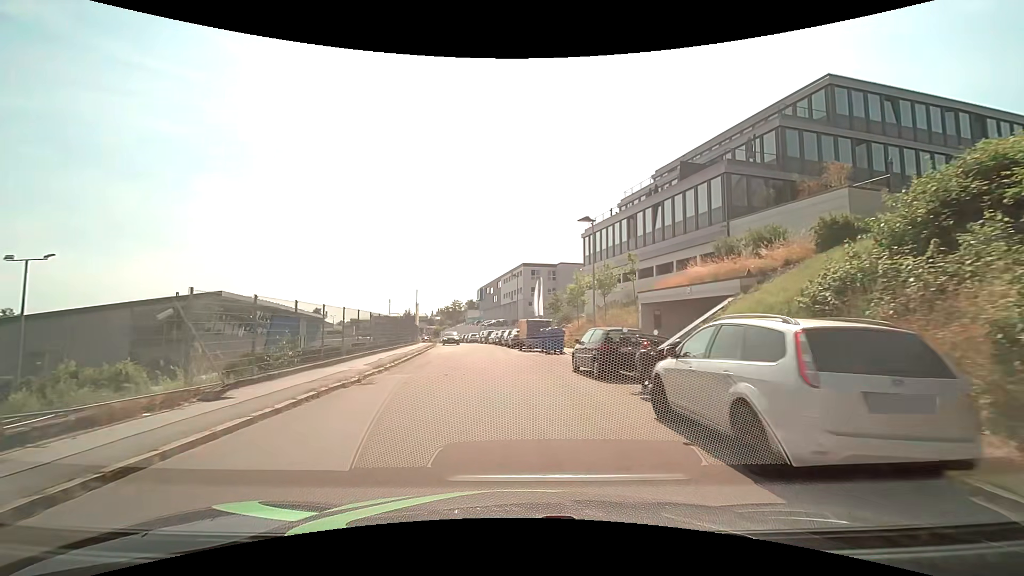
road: residential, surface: asphalt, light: Day
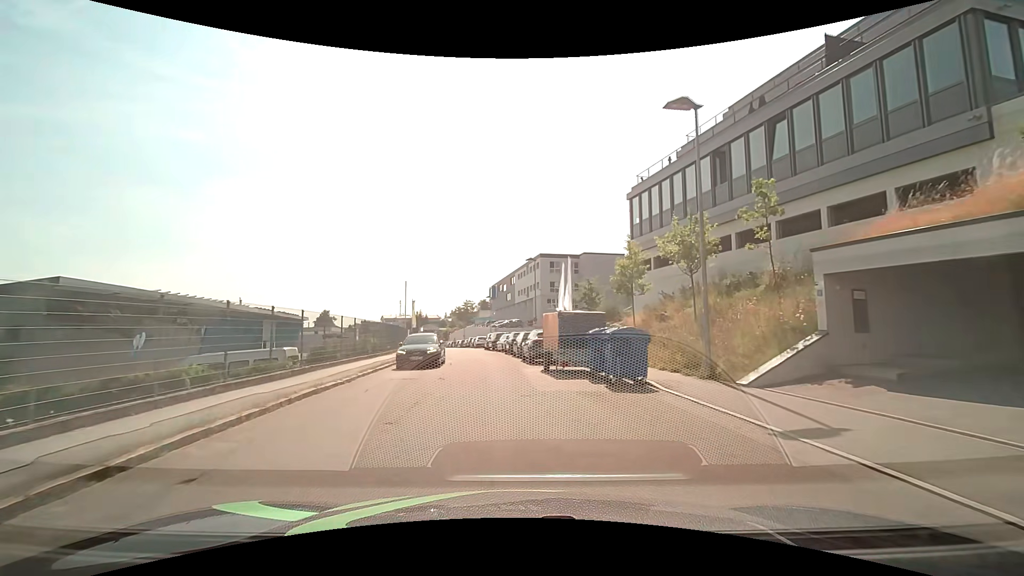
(-0.3, +15.4) m; -2°
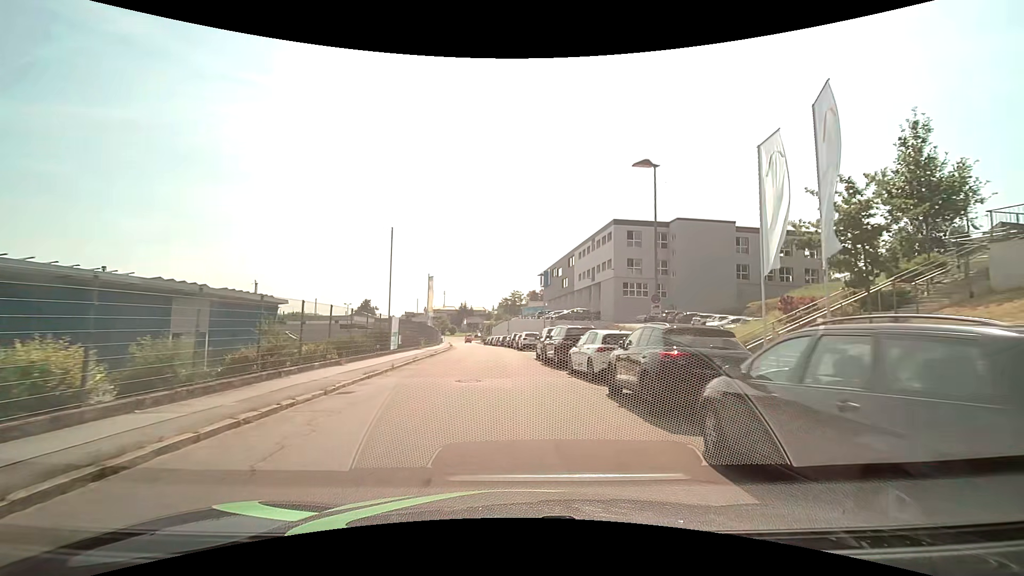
(-1.8, +25.6) m; -5°
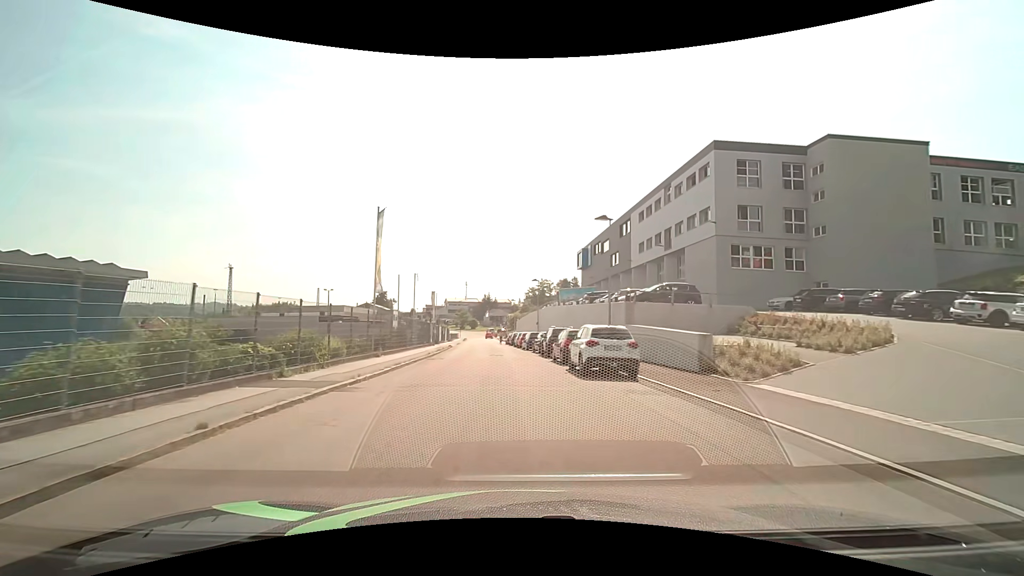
(-0.9, +26.1) m; -3°
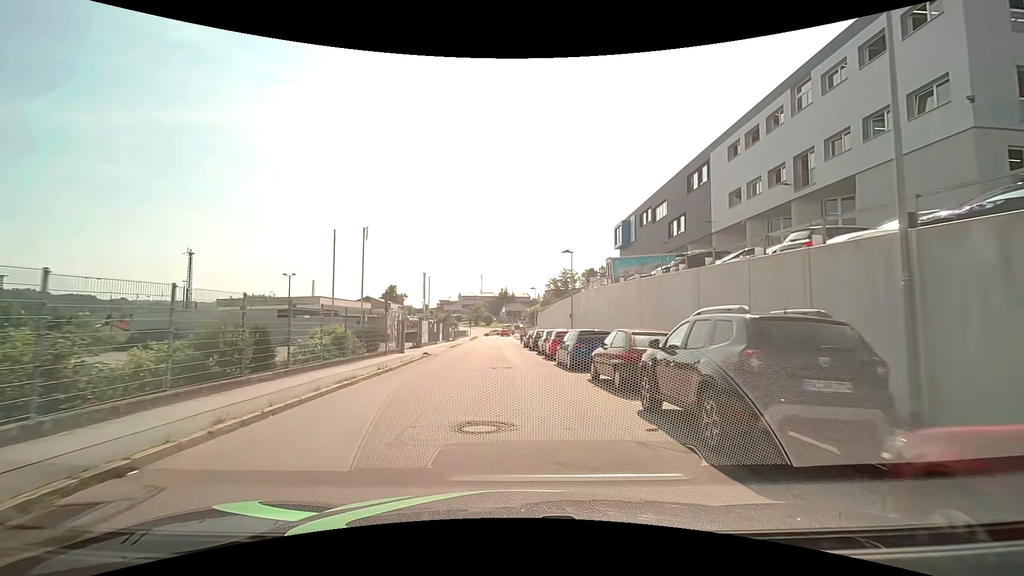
(-0.5, +20.9) m; -2°
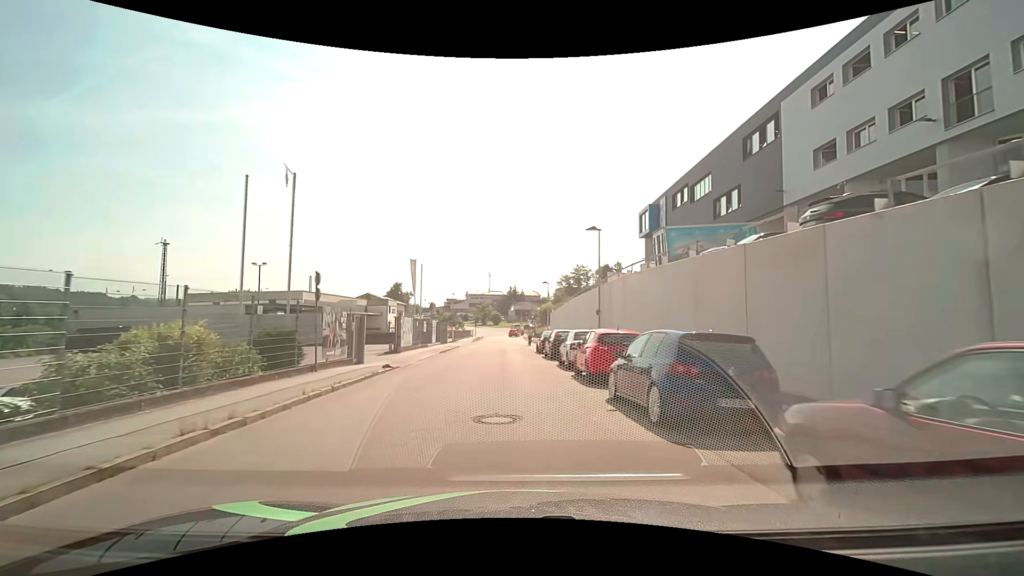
(-0.1, +9.8) m; -1°
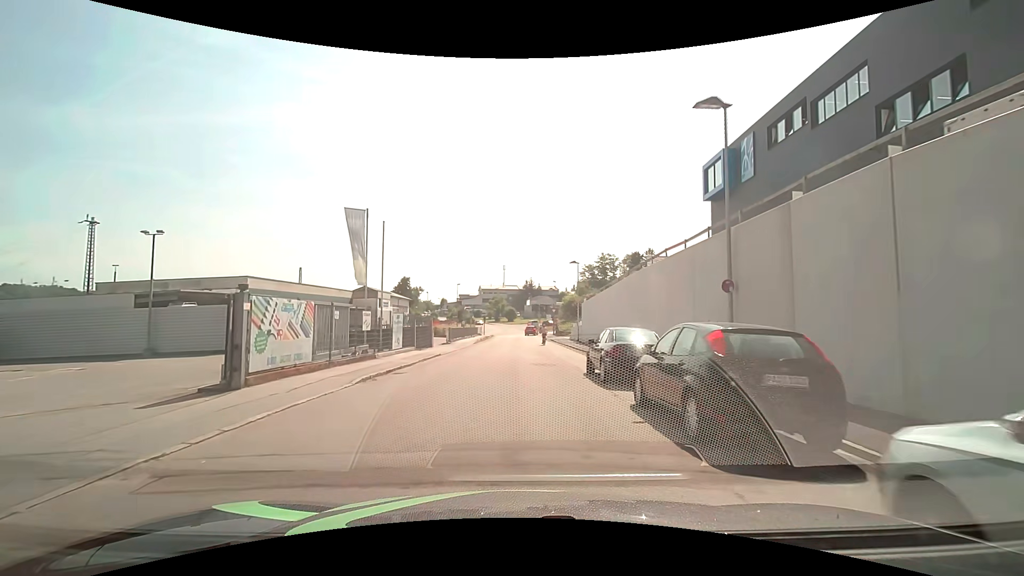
(-0.3, +18.1) m; -2°
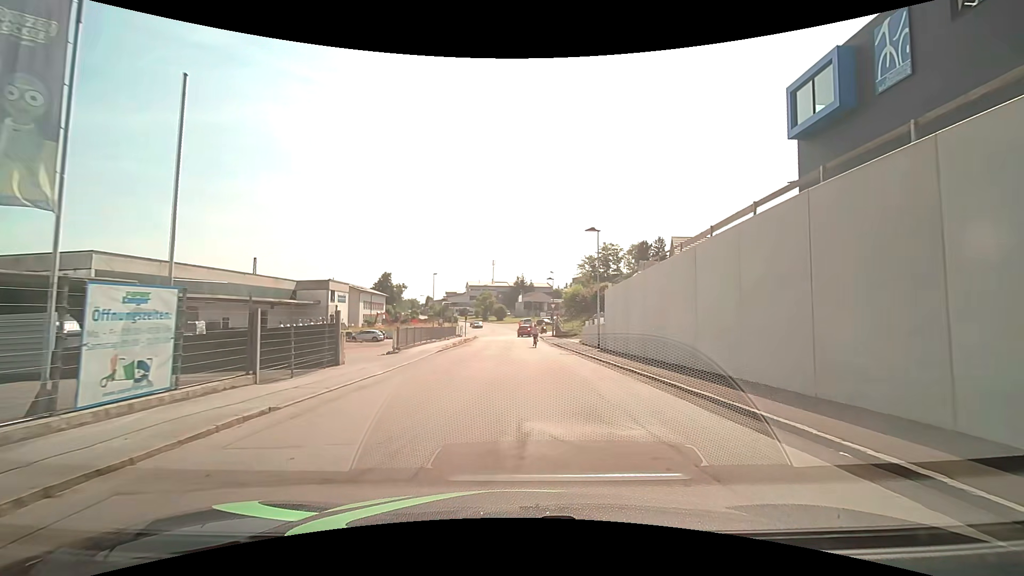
(-0.1, +17.1) m; +1°
